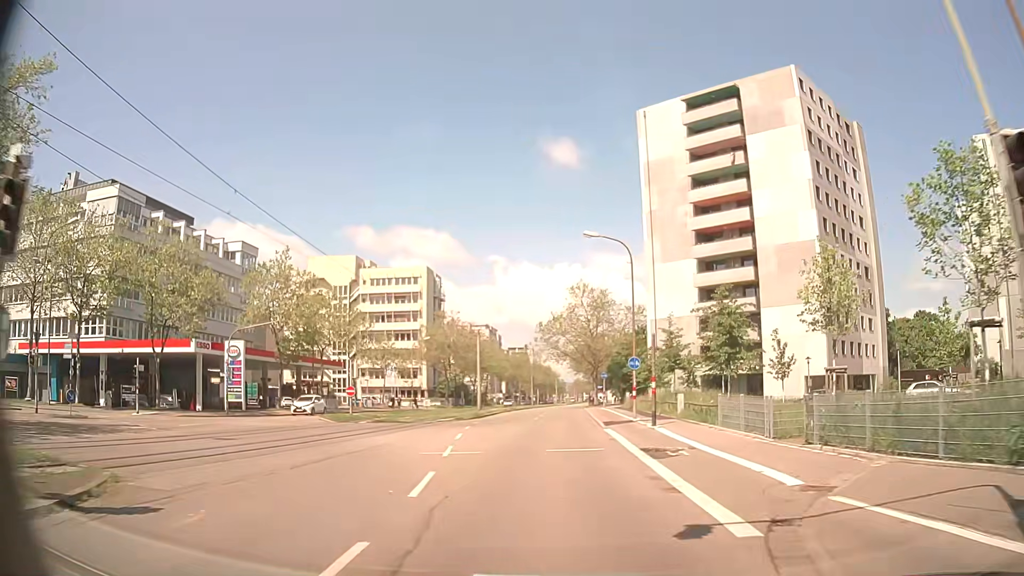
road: tertiary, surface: asphalt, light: Day
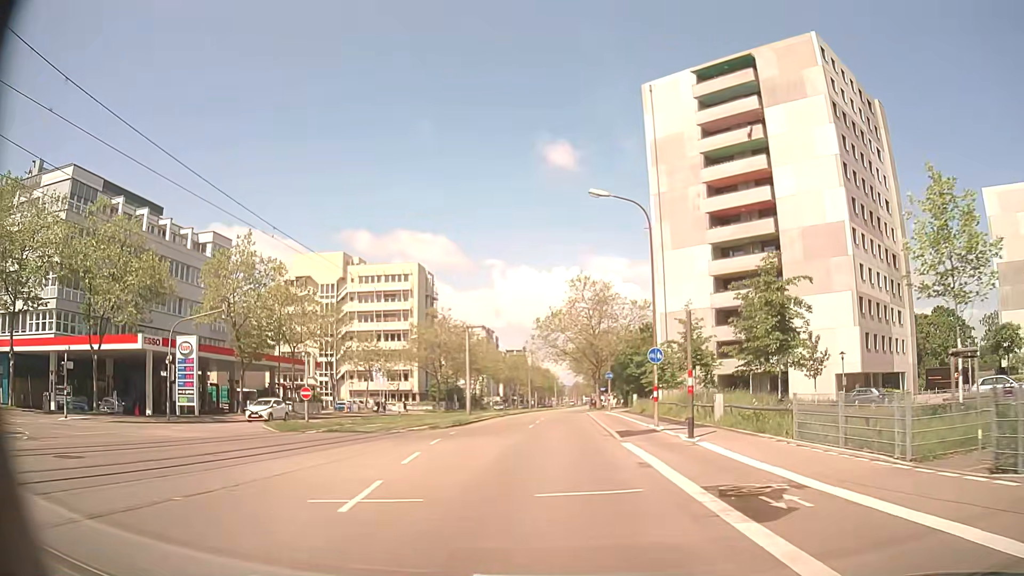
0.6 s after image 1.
(0.0, +7.3) m; +1°
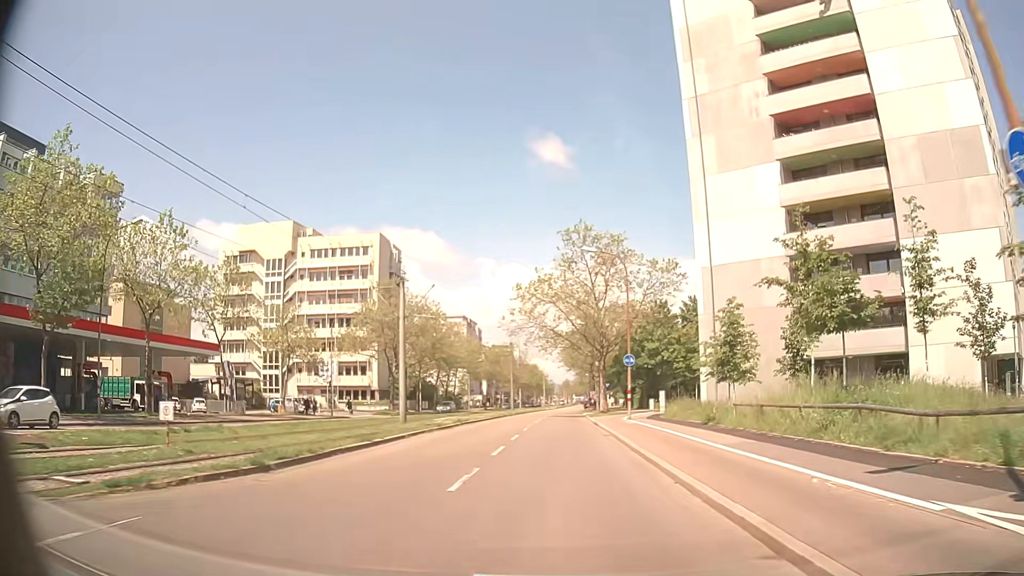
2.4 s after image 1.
(0.0, +21.8) m; +1°
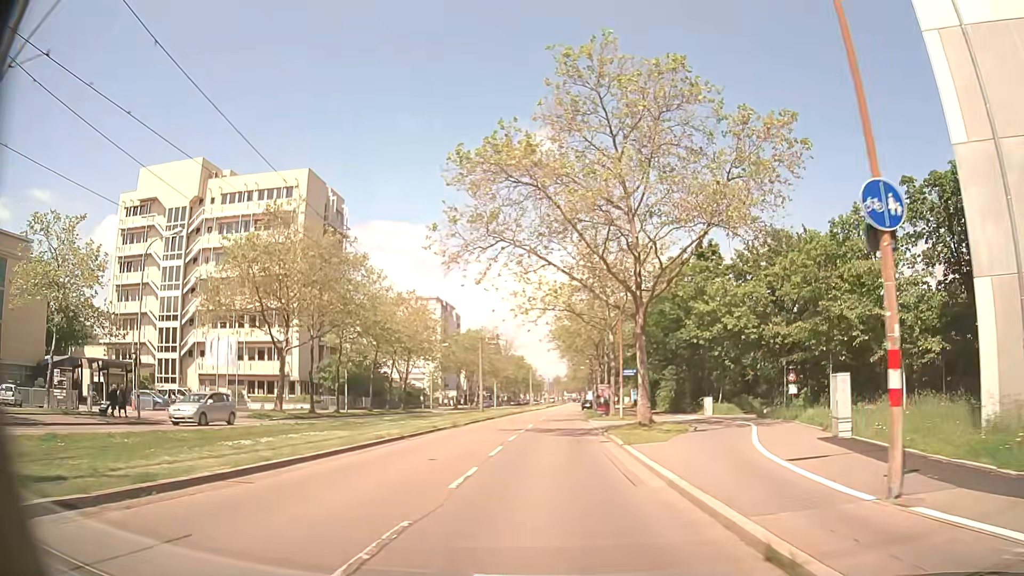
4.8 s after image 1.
(+0.3, +29.2) m; +1°
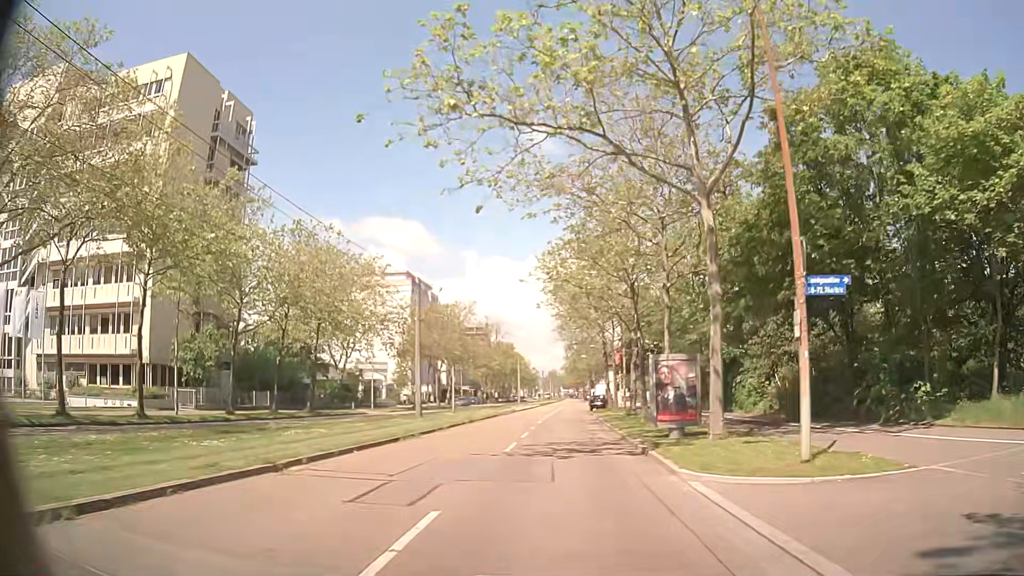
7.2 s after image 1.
(0.0, +29.3) m; +1°
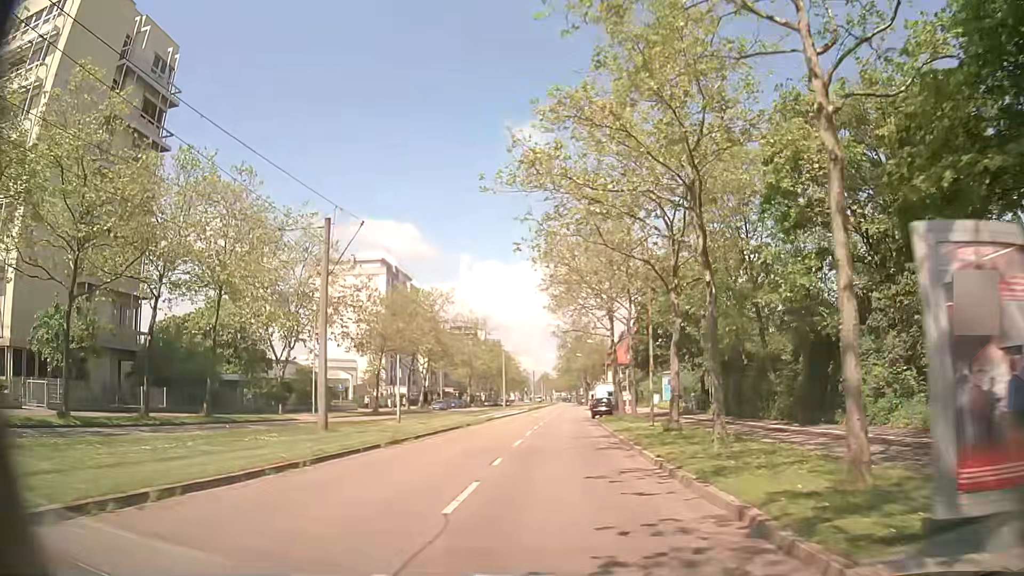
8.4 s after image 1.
(-0.1, +14.7) m; 0°
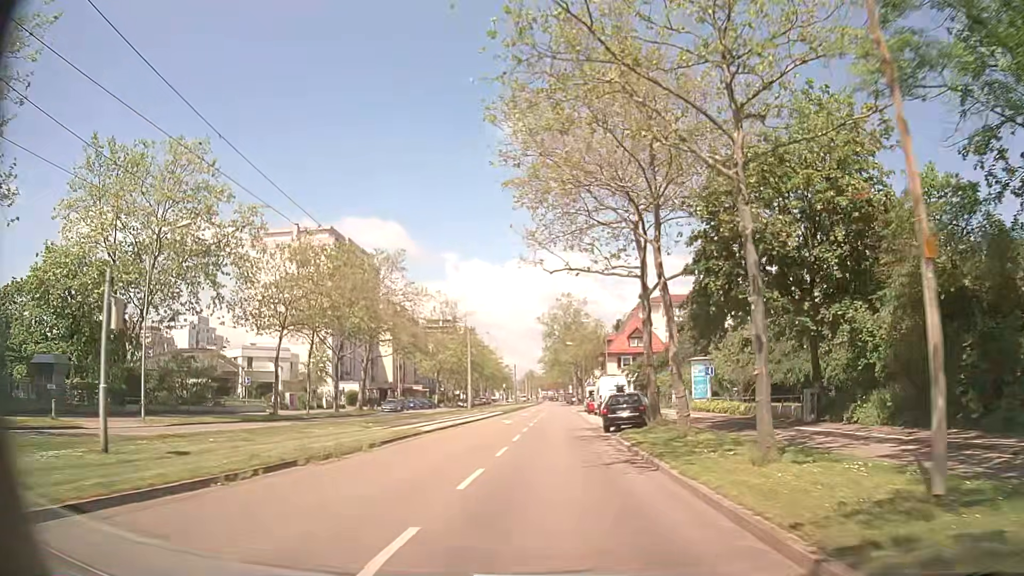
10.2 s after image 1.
(+0.3, +22.1) m; +1°
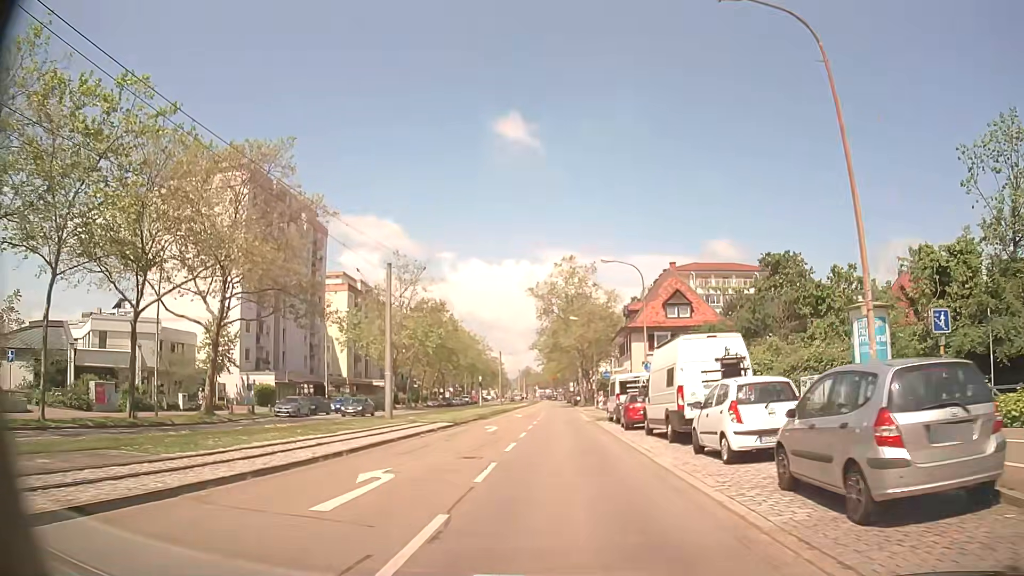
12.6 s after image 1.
(+0.1, +29.4) m; 0°
(0, +10) (0, +20) (0, +30) (0, +40) (+1, +50) (+1, +60) (+1, +70) (+1, +80) (+1, +90) (+1, +100) m
